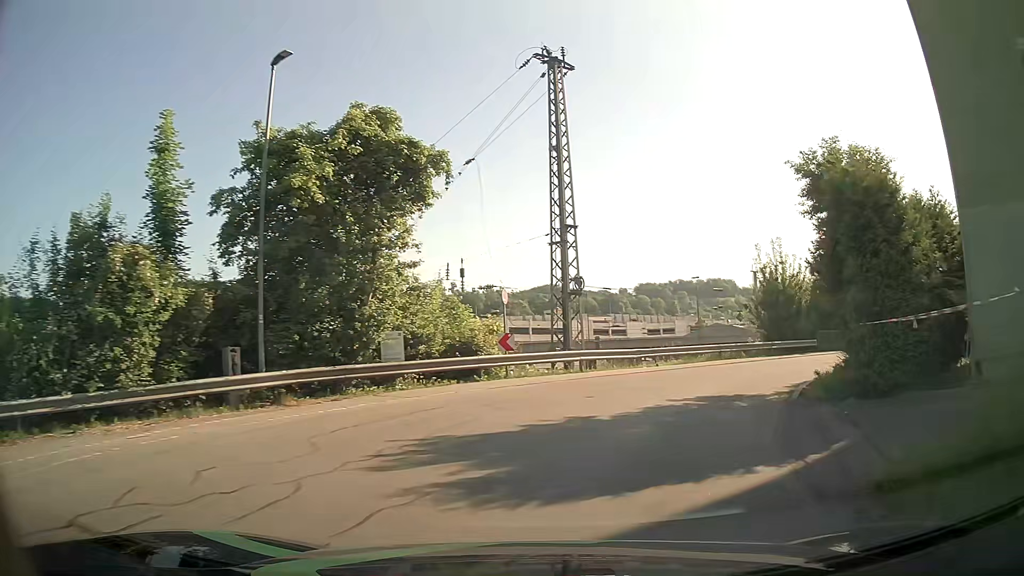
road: residential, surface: asphalt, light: Day
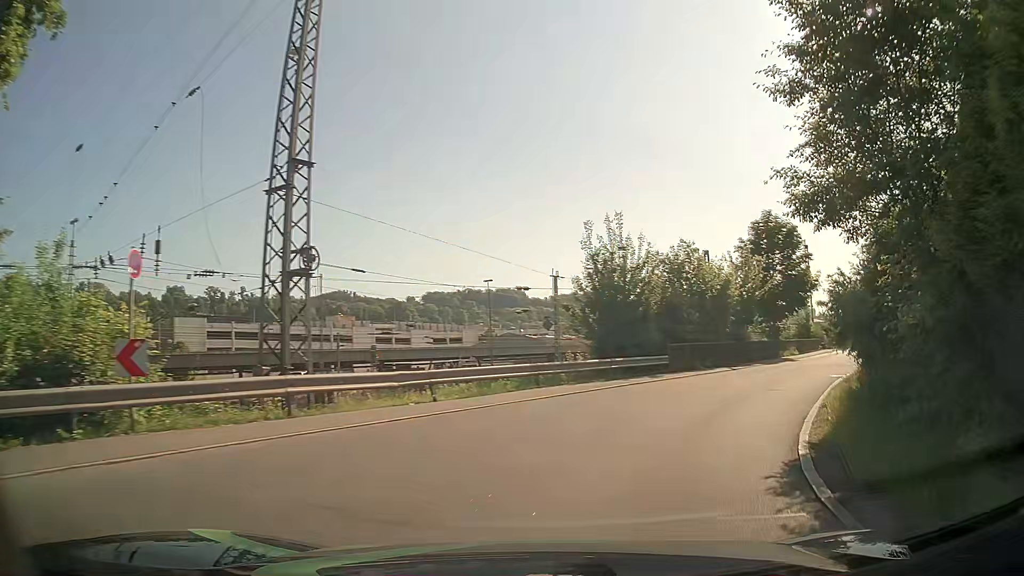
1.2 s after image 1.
(+1.4, +9.8) m; +18°
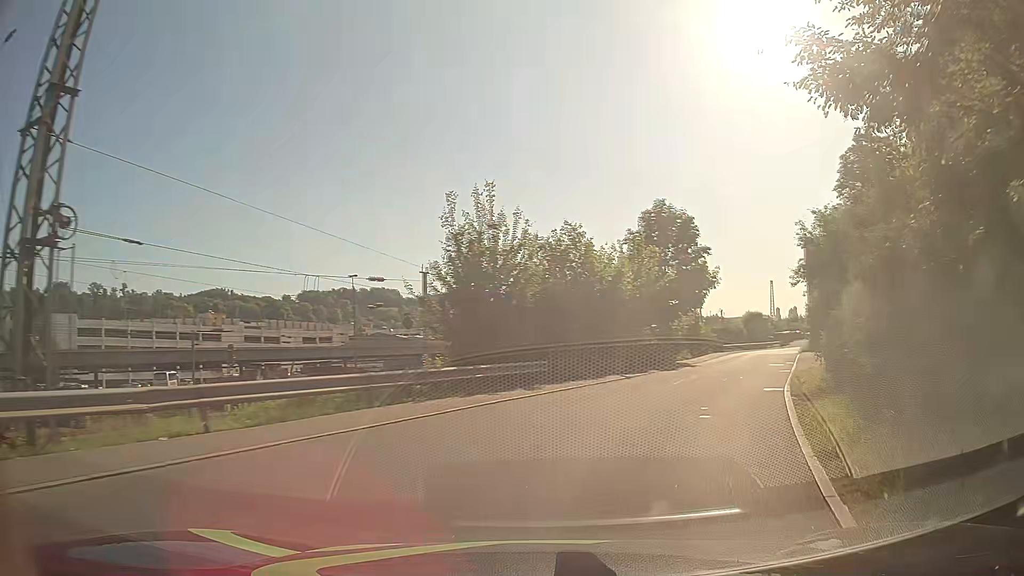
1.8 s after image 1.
(+0.4, +4.9) m; +10°
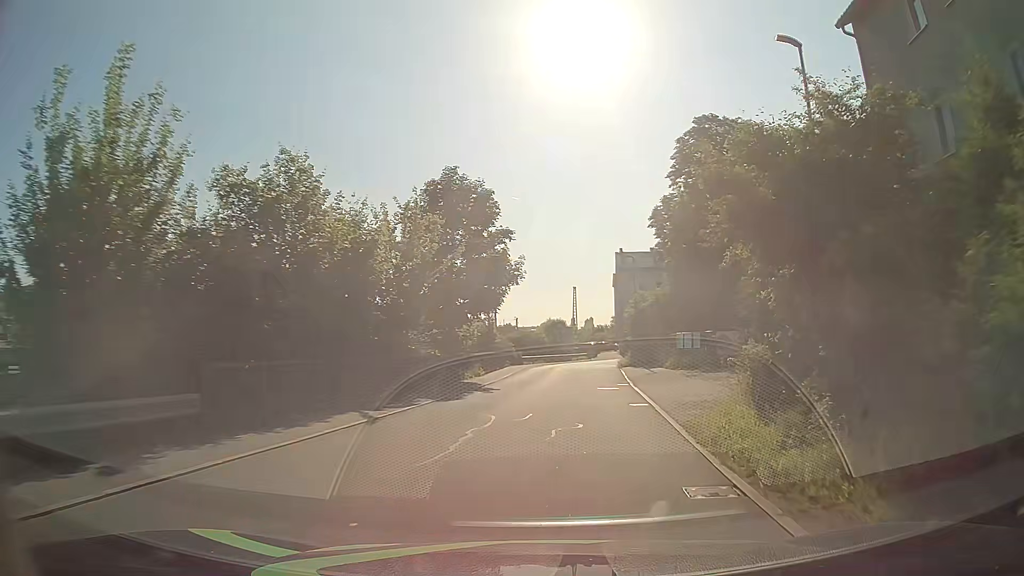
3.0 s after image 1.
(+1.8, +10.3) m; +18°
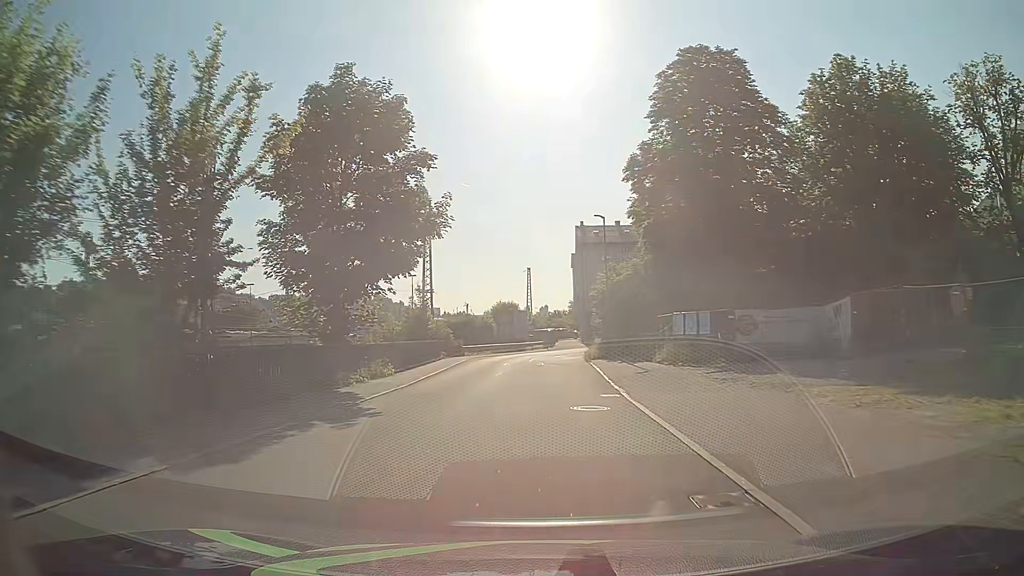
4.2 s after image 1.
(+0.4, +11.7) m; +3°
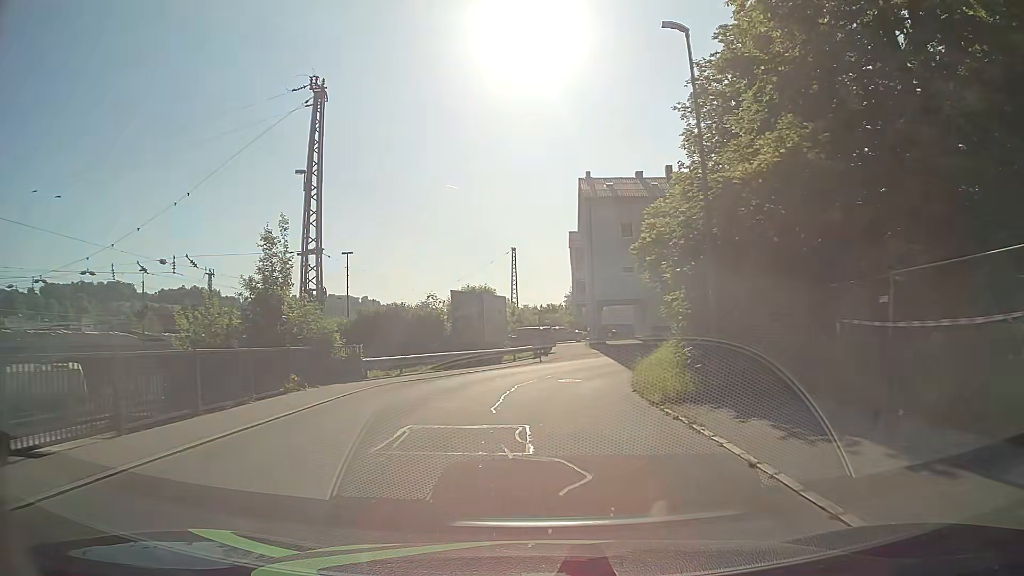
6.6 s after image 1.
(+0.1, +24.9) m; +1°
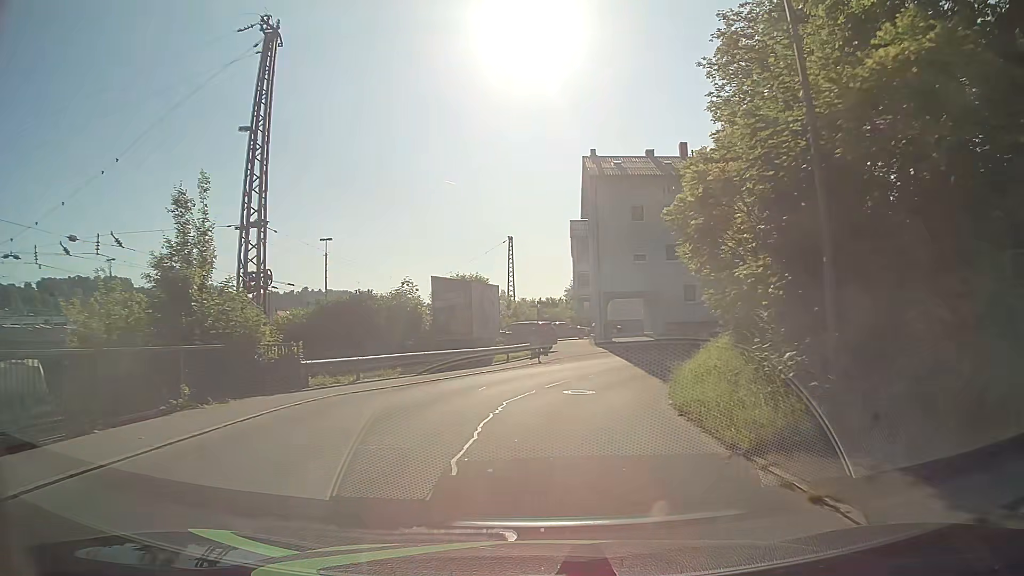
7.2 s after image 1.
(0.0, +5.8) m; 0°
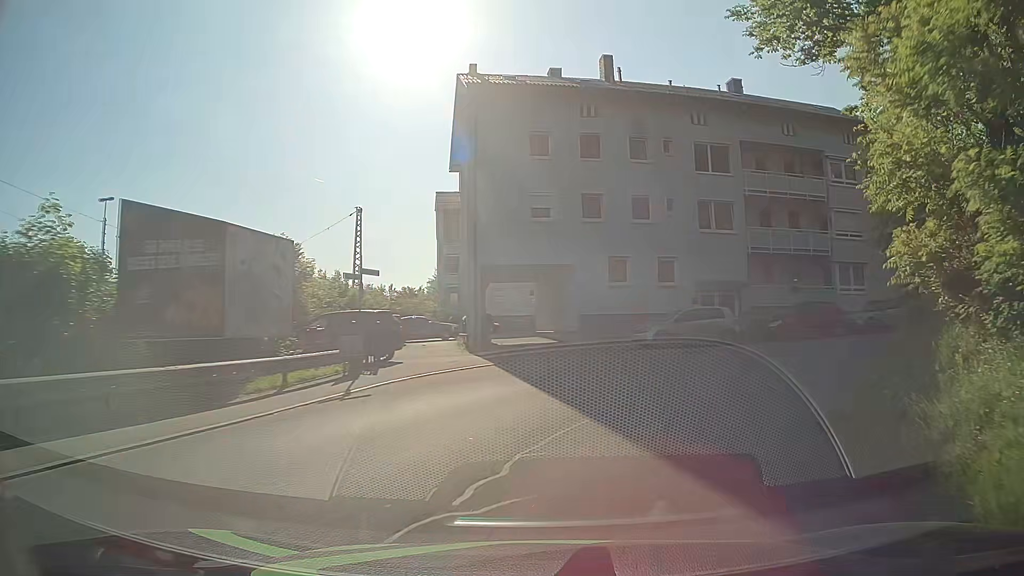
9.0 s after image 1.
(+0.8, +16.0) m; +12°
